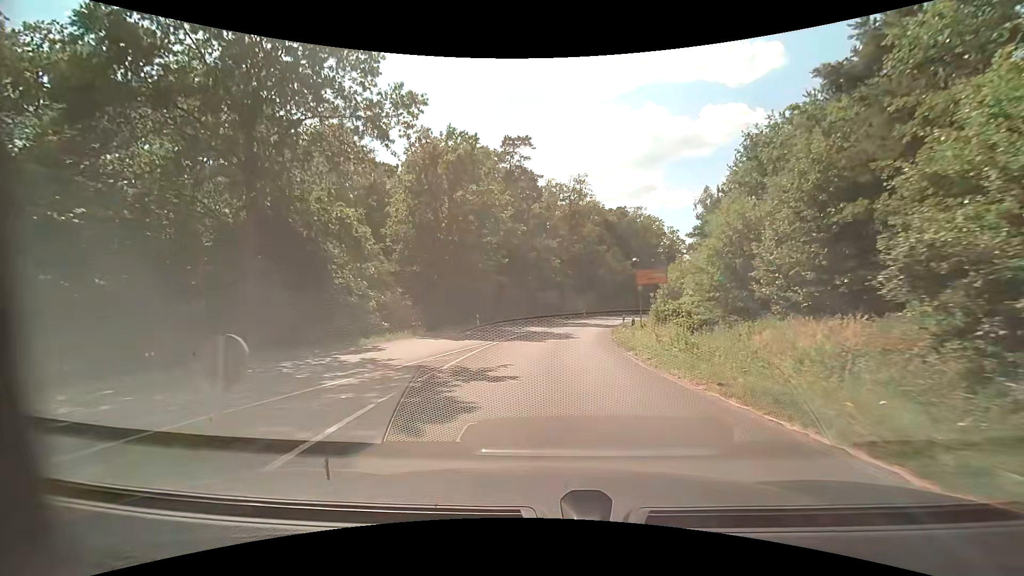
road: primary_link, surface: asphalt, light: Day
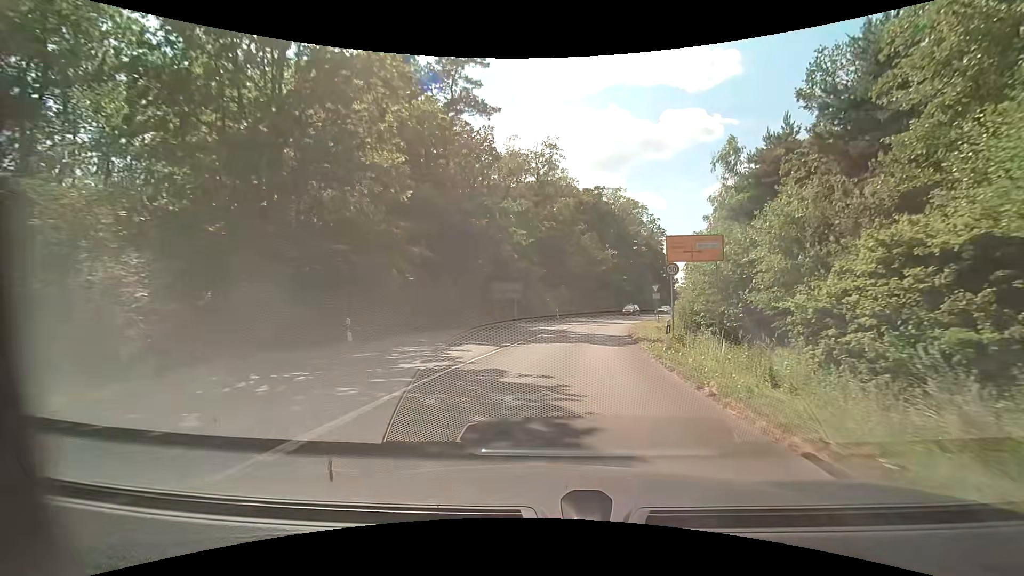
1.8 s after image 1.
(+0.4, +19.8) m; +5°
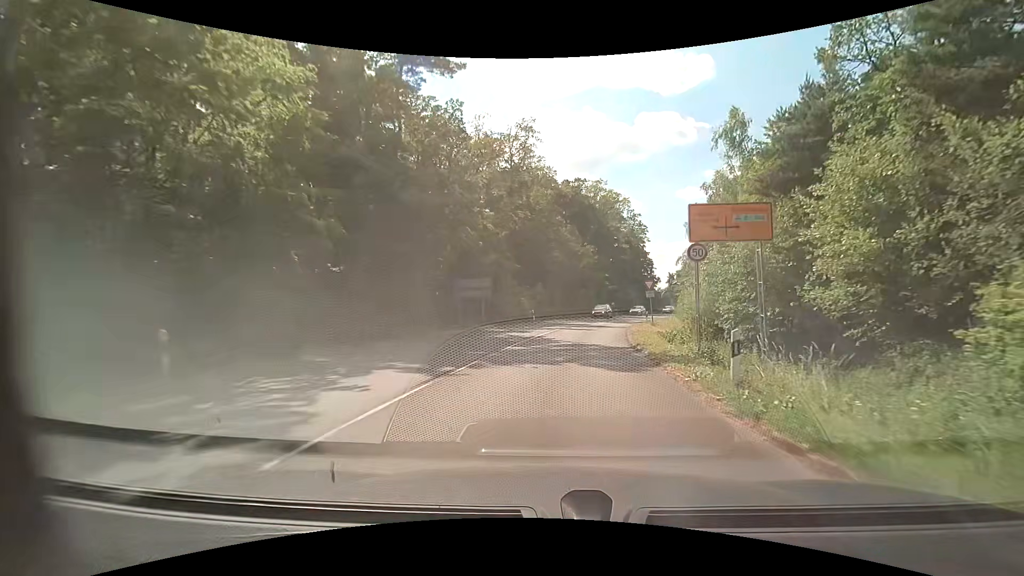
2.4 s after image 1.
(+0.1, +7.3) m; +2°
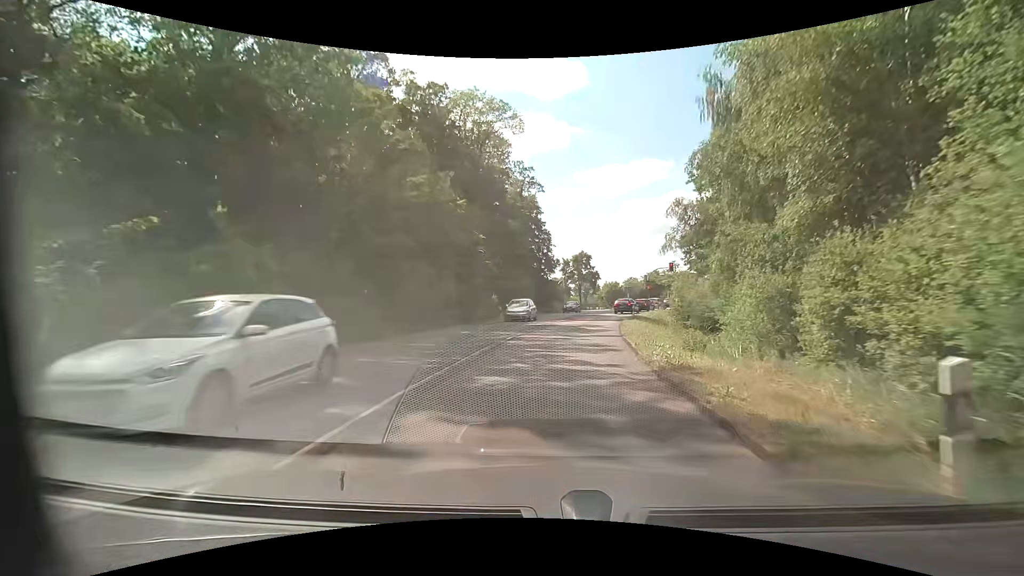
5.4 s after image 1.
(+4.7, +38.2) m; +14°
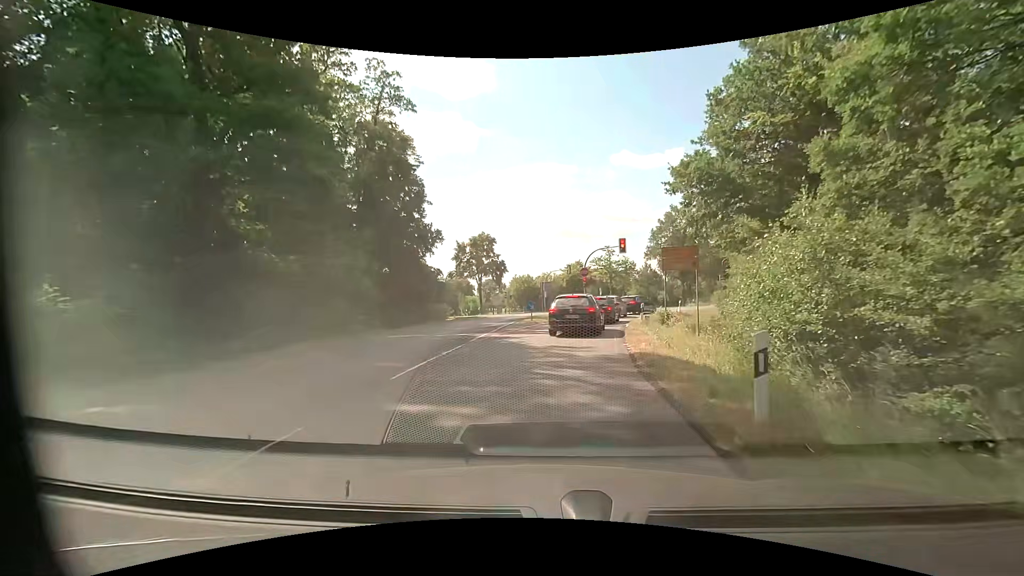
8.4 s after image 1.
(+2.8, +30.8) m; +11°
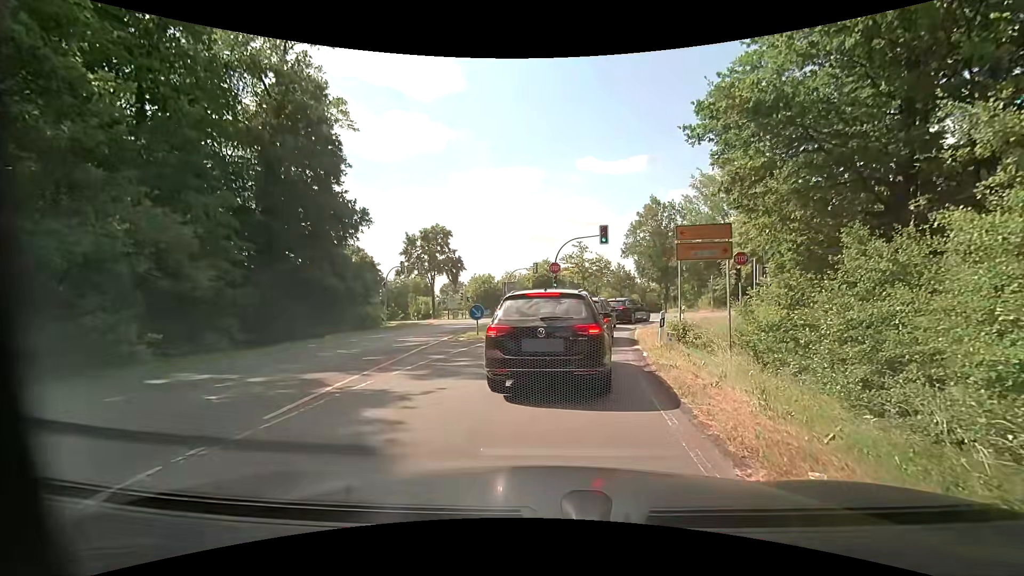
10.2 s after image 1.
(+0.4, +9.8) m; +4°
